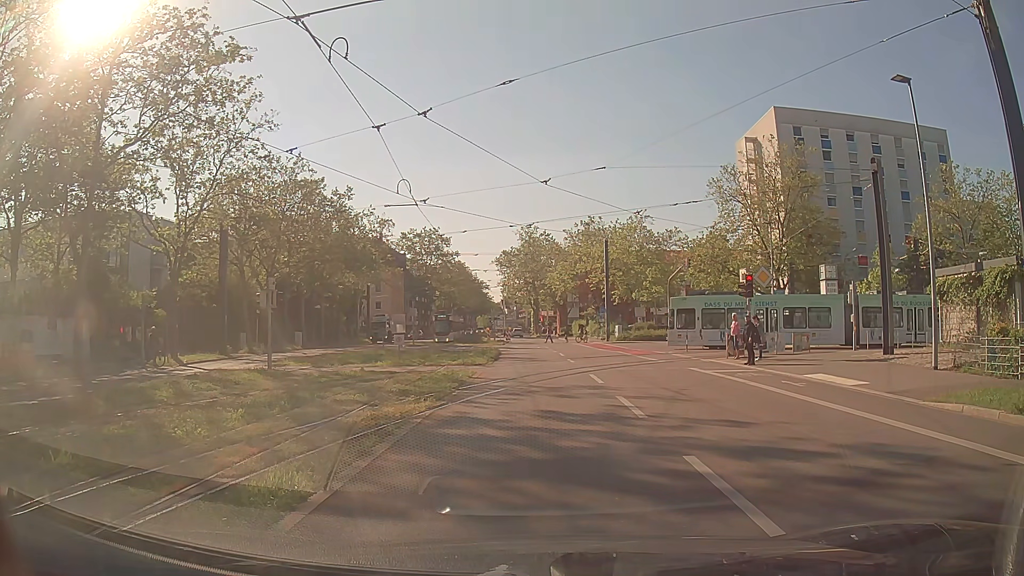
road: secondary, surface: asphalt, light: Day
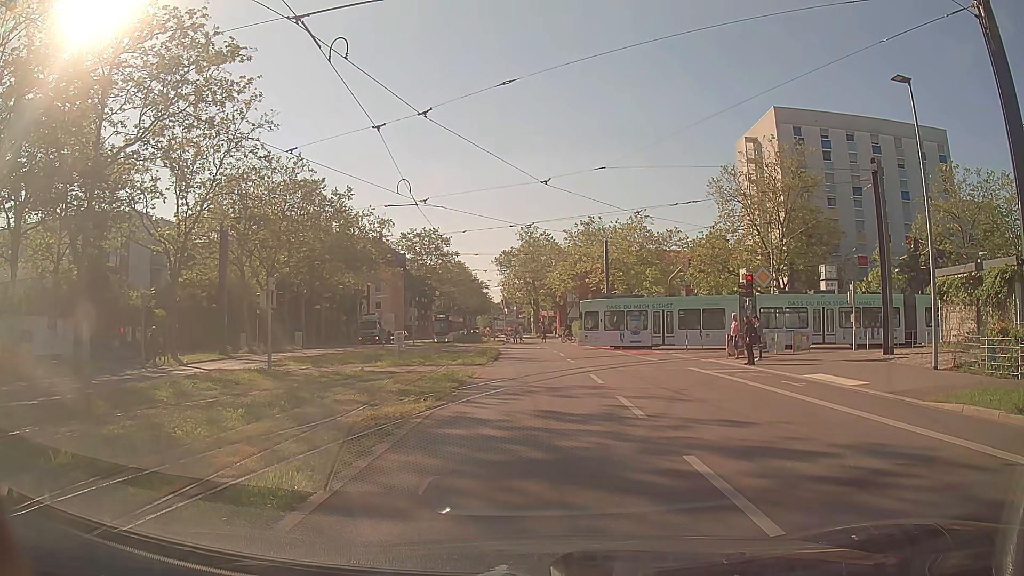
(0.0, 0.0) m; 0°
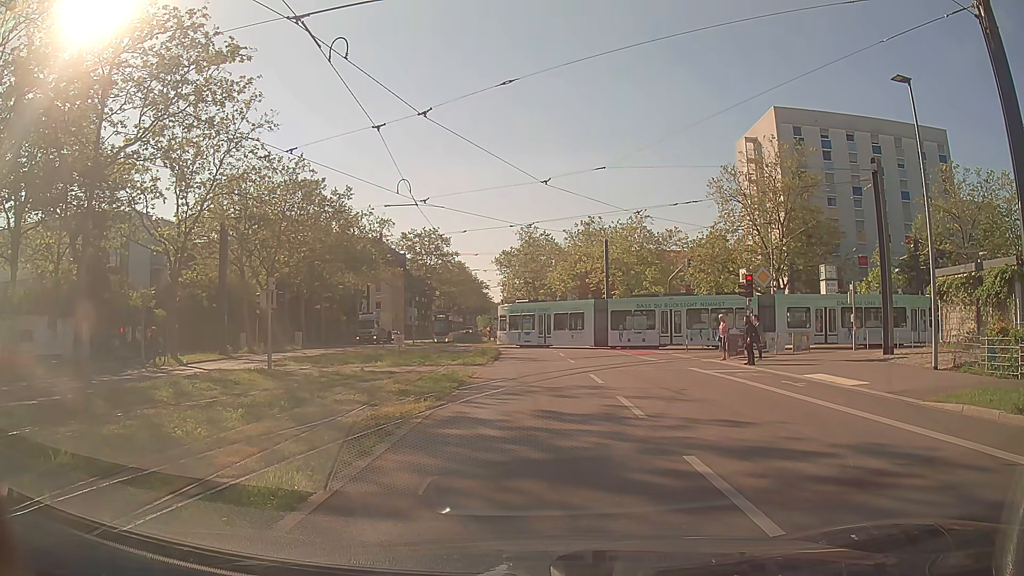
(0.0, 0.0) m; 0°
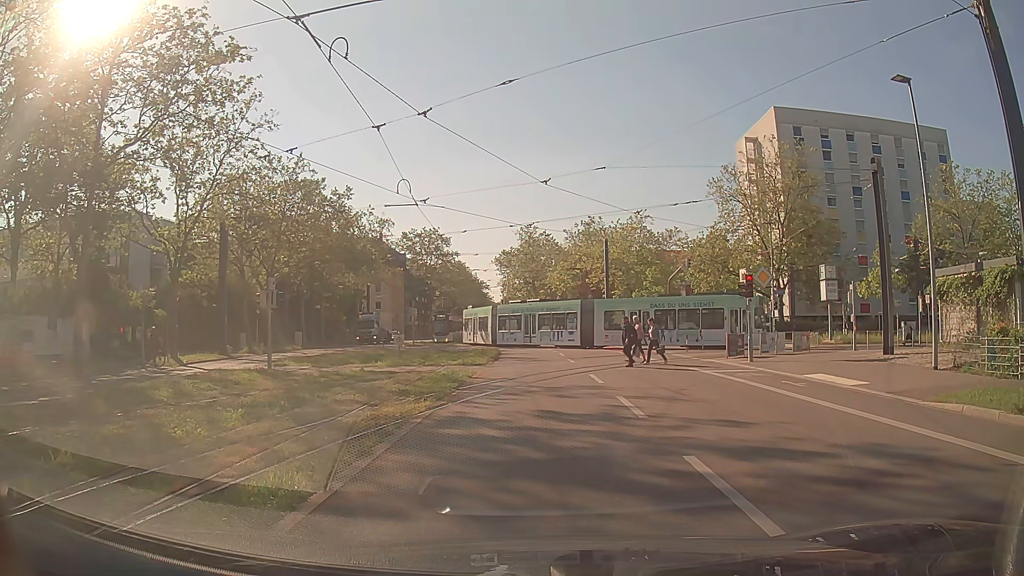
(0.0, 0.0) m; 0°
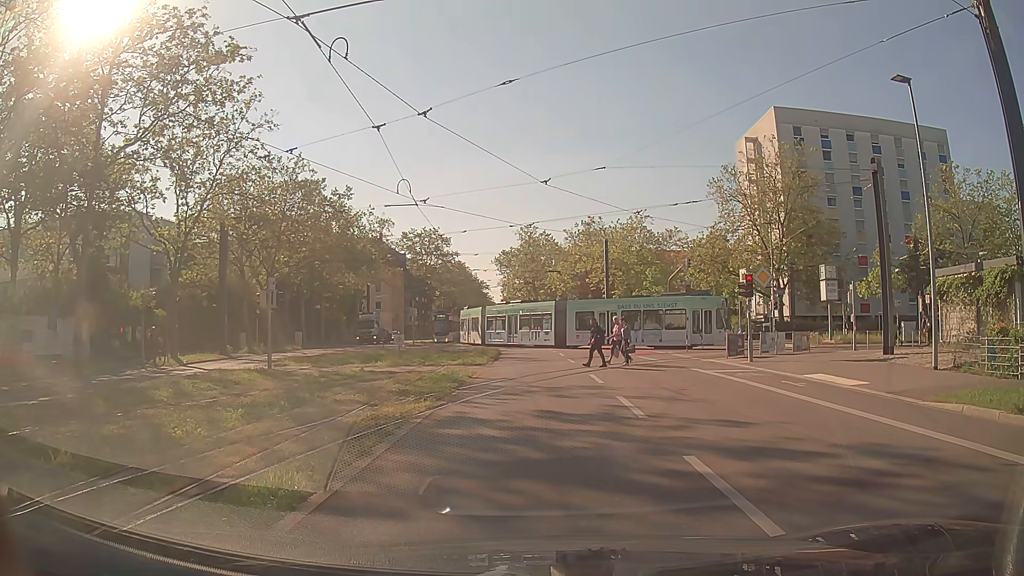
(0.0, 0.0) m; 0°
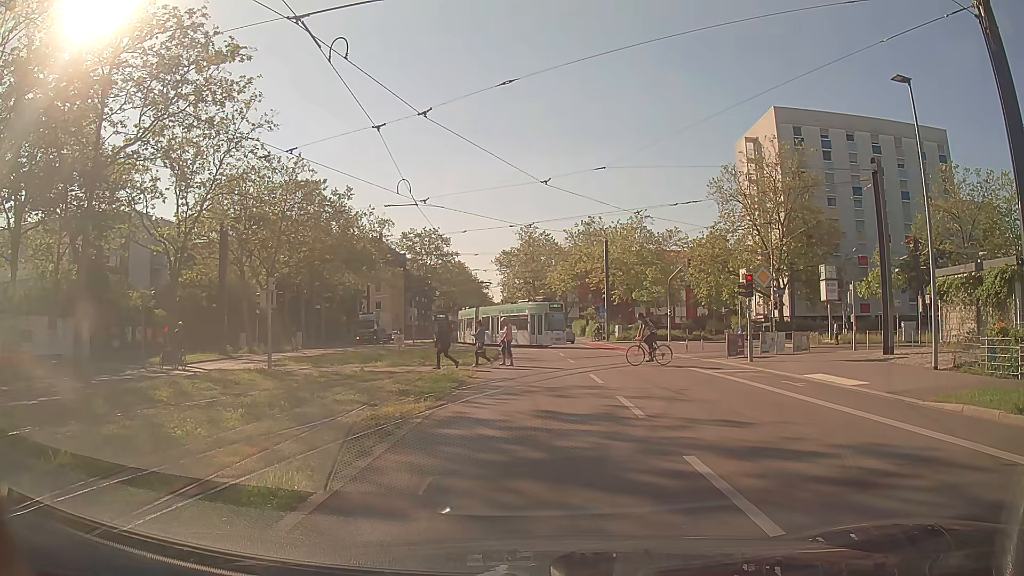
(0.0, 0.0) m; 0°
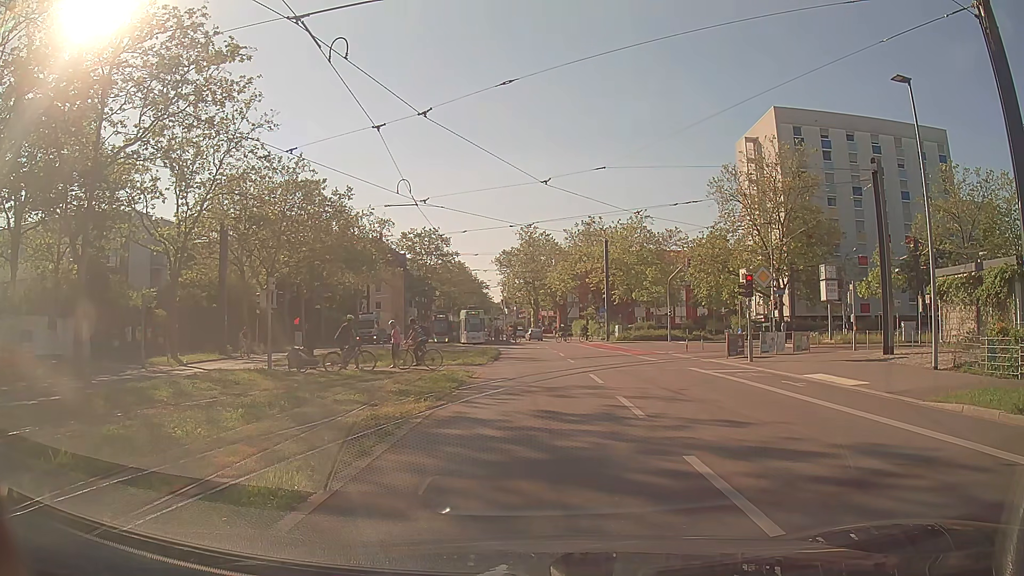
(0.0, 0.0) m; 0°
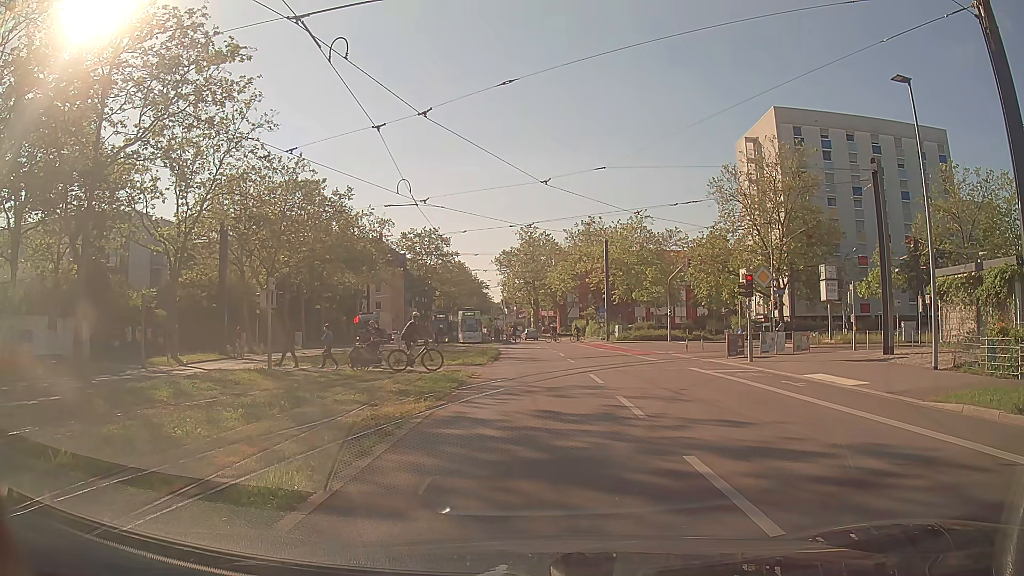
(0.0, 0.0) m; 0°
